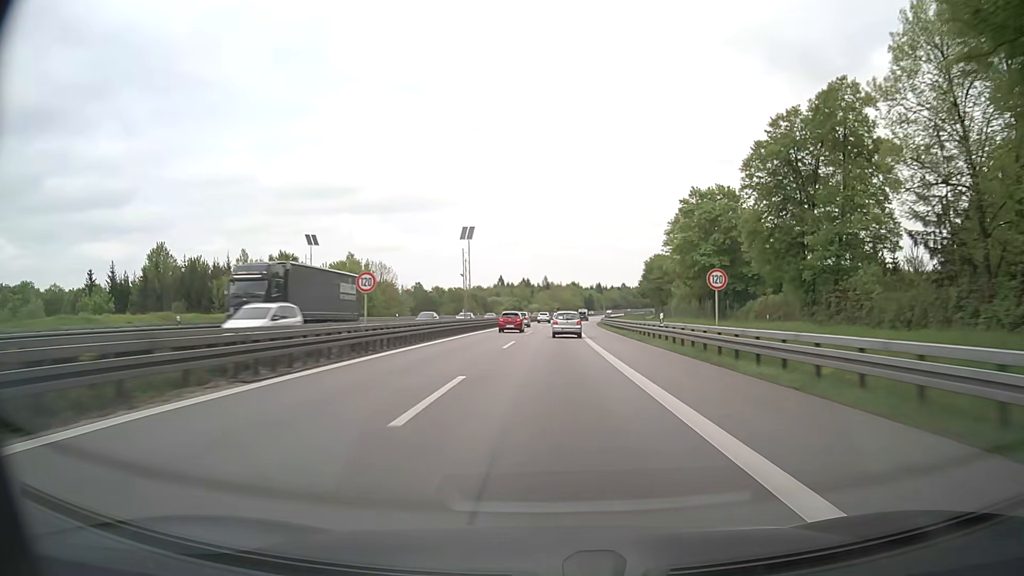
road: motorway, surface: asphalt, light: Day
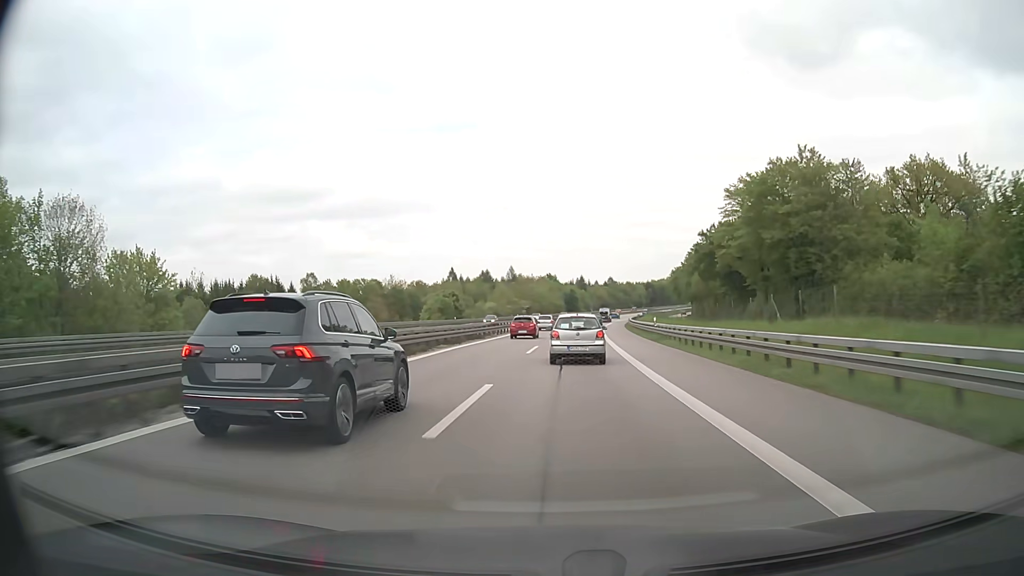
(+2.1, +89.6) m; +2°
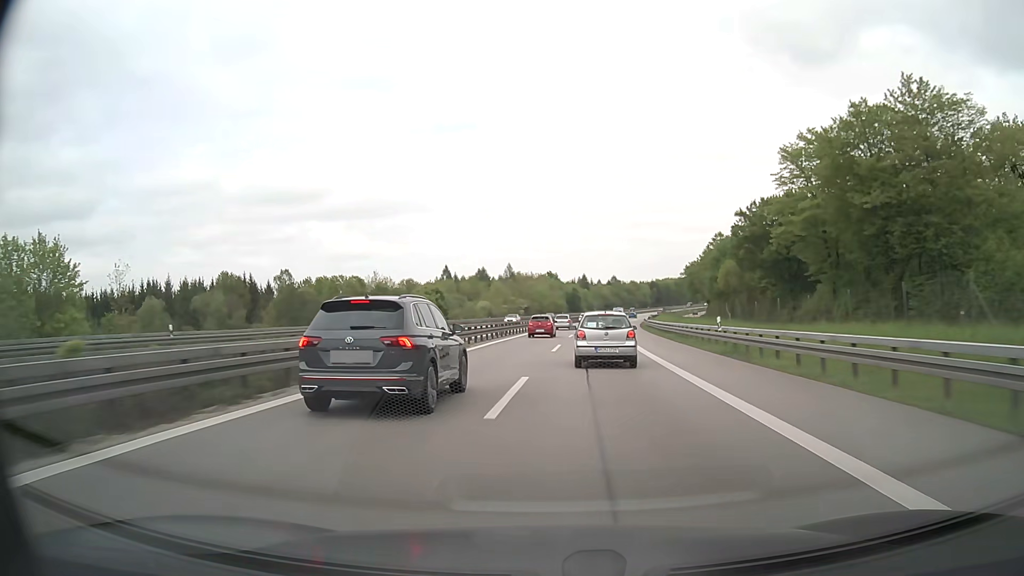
(0.0, +16.8) m; 0°
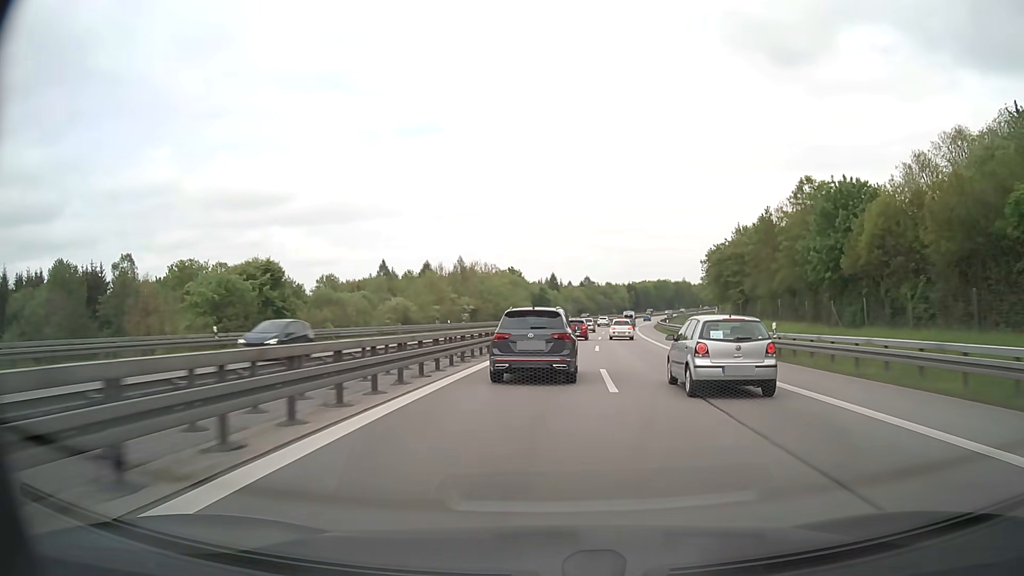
(+0.6, +50.2) m; +3°
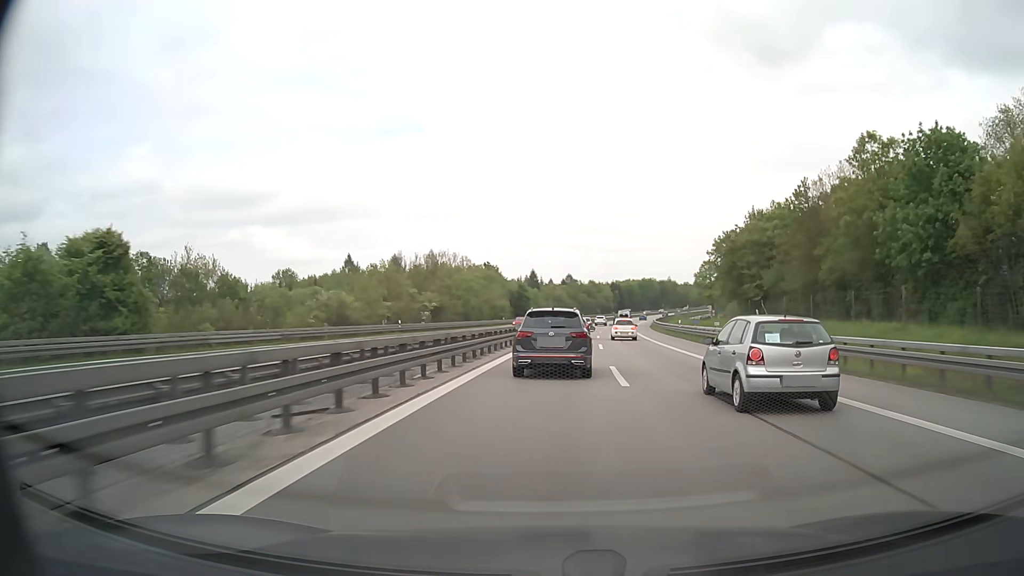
(+0.2, +16.9) m; +1°
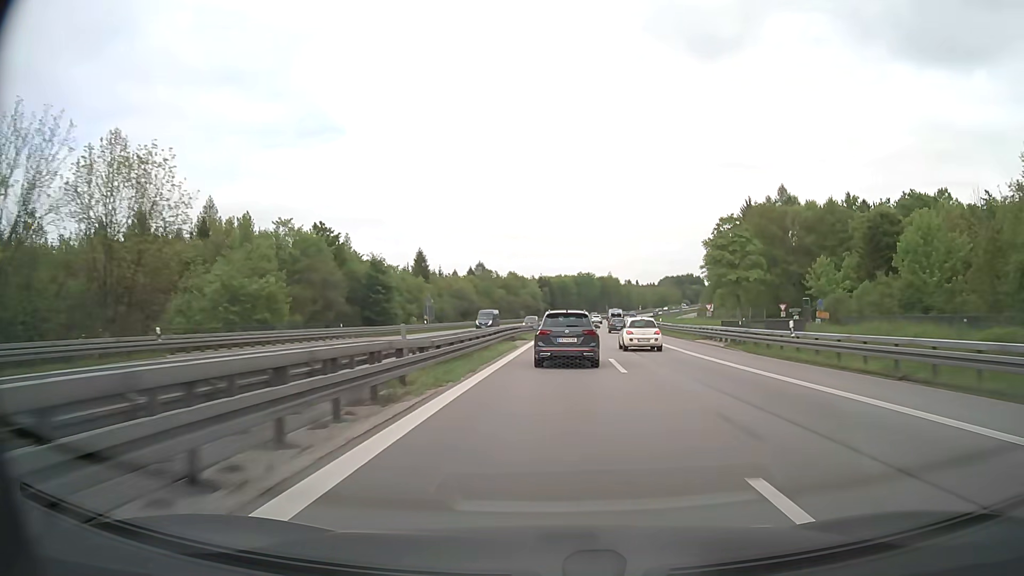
(+5.6, +86.6) m; +7°
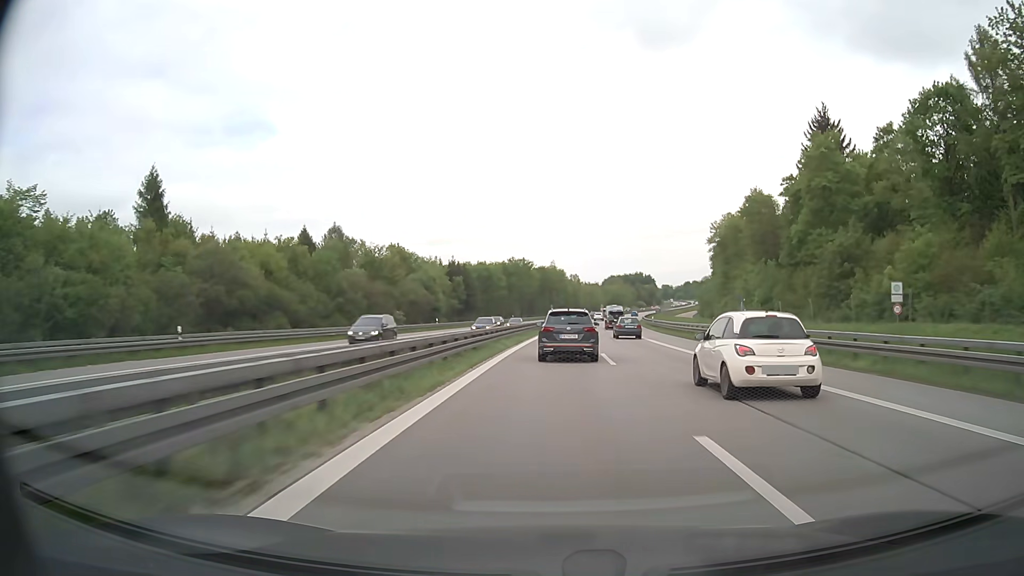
(+4.7, +88.4) m; +6°
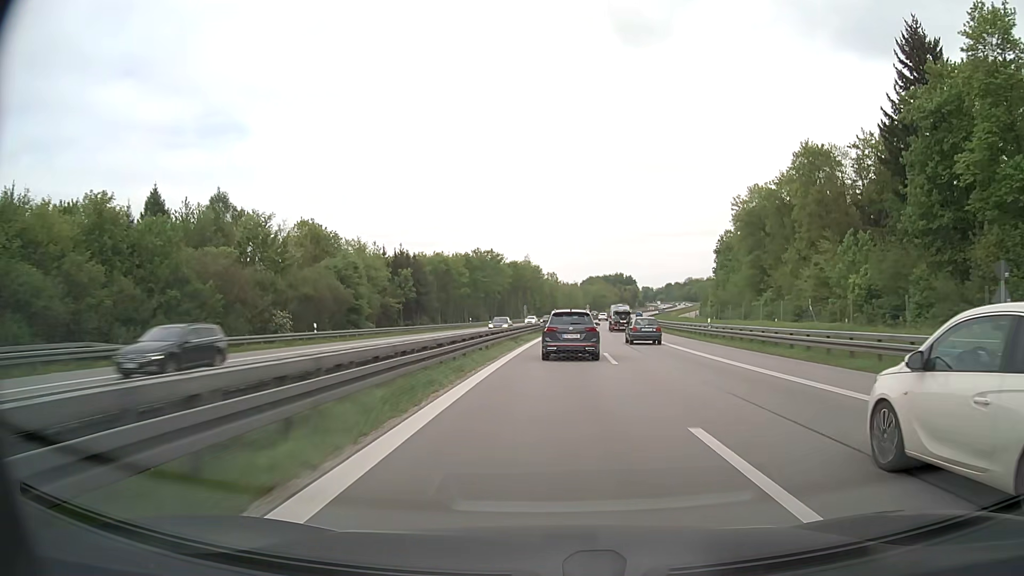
(+0.6, +35.6) m; +2°
(0, +10) (0, +20) (0, +30) (+1, +40) (+1, +50) (+2, +60) (+3, +70) (+4, +80) (+5, +90) (+6, +100) m
